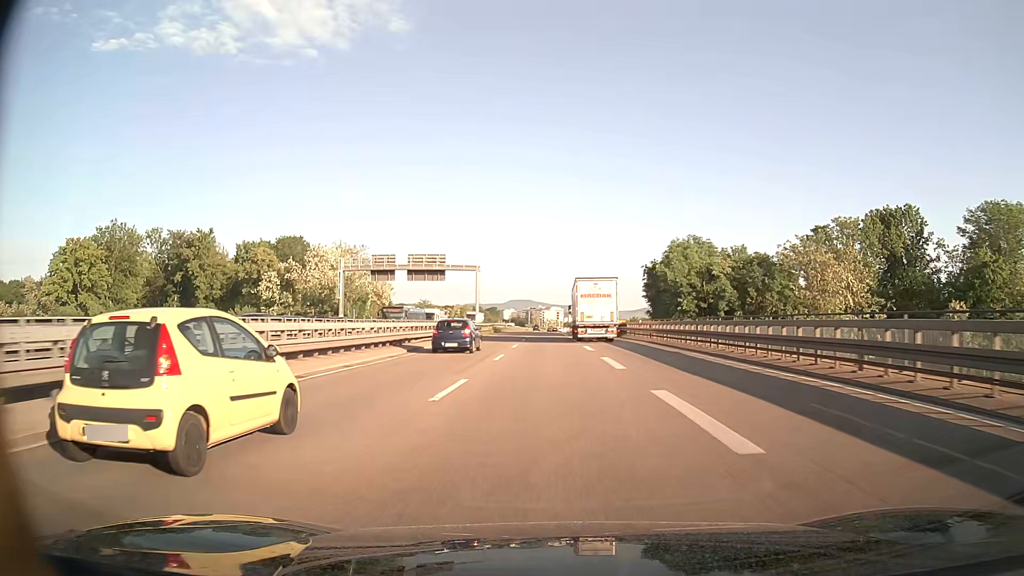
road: trunk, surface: asphalt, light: Day
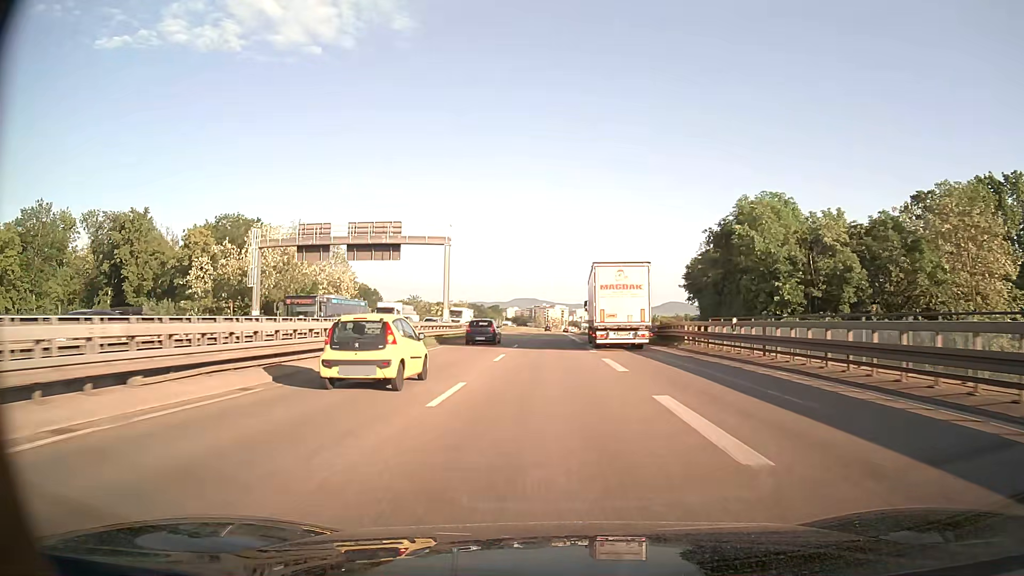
(-0.1, +24.6) m; 0°
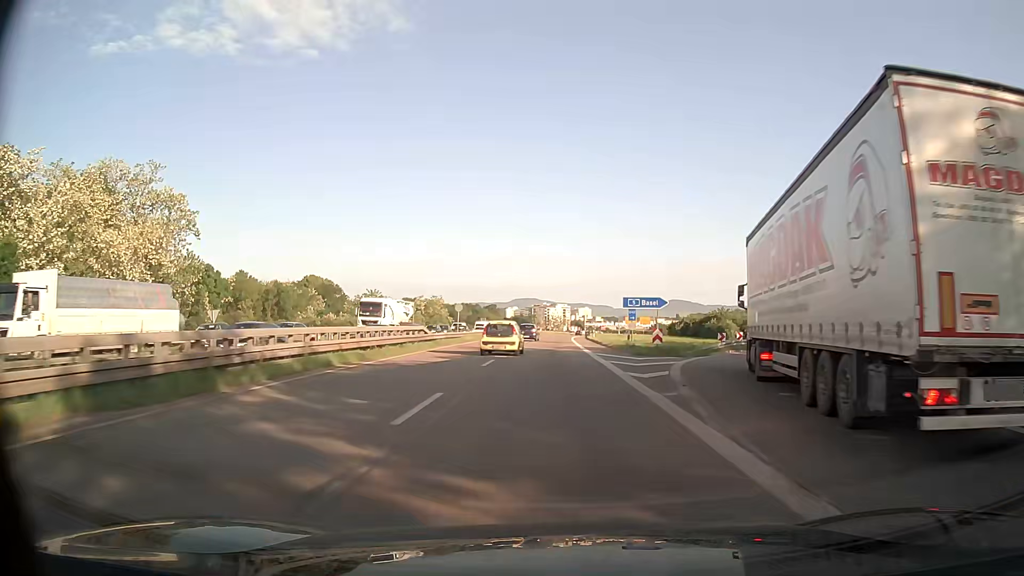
(-0.1, +49.8) m; 0°
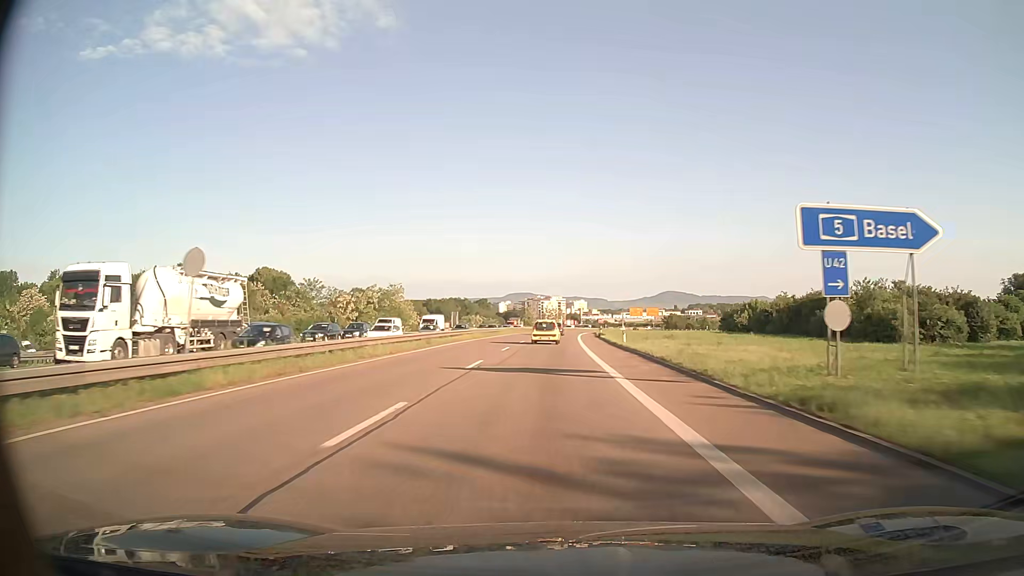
(+0.1, +37.8) m; 0°
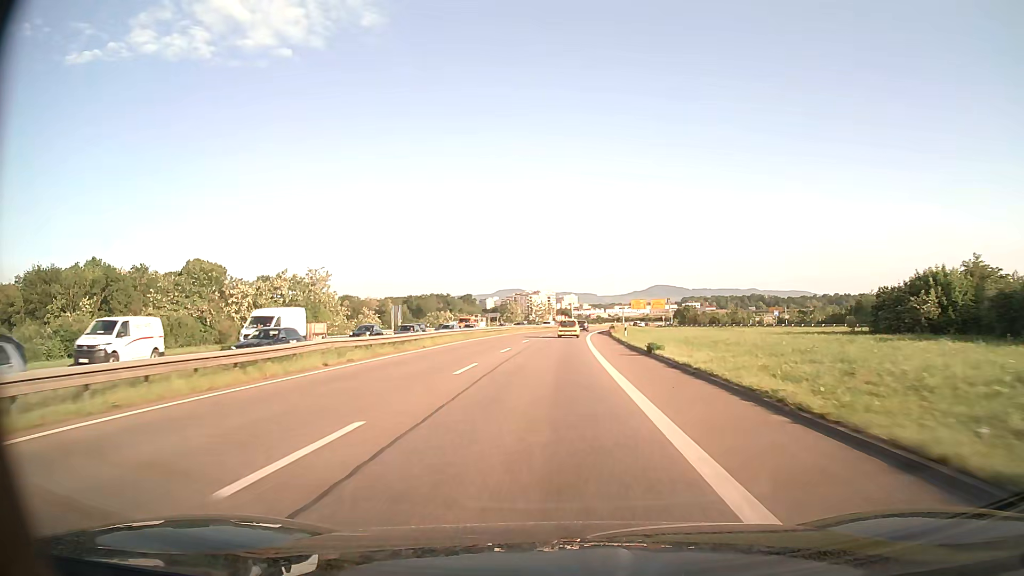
(+0.4, +38.2) m; +1°
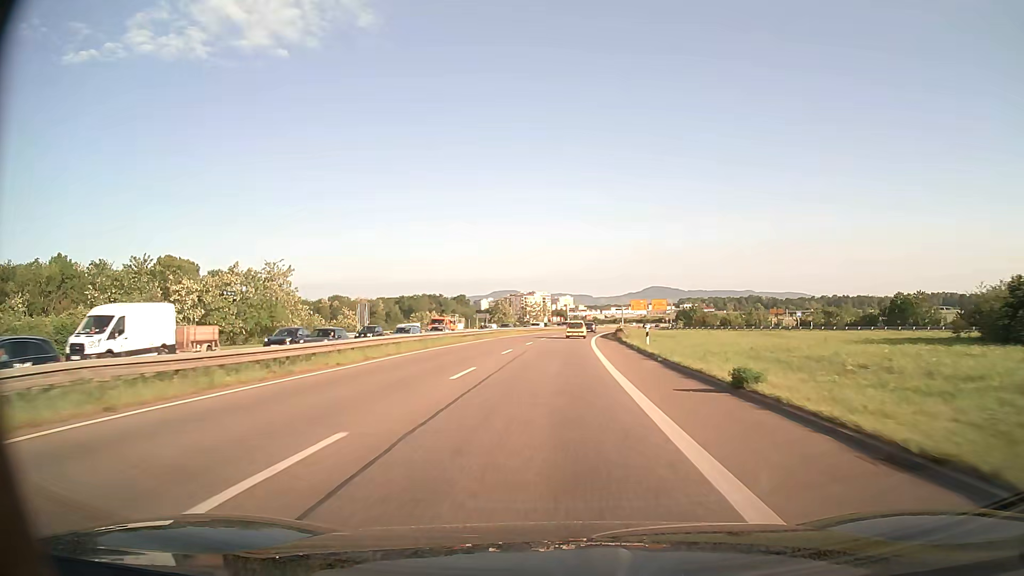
(0.0, +12.8) m; 0°
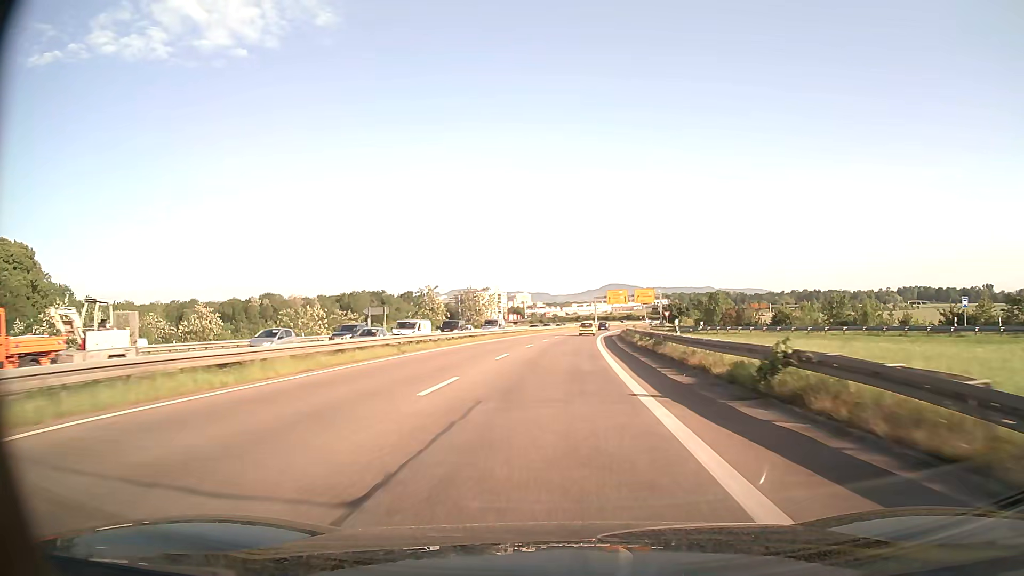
(+1.5, +51.6) m; +4°
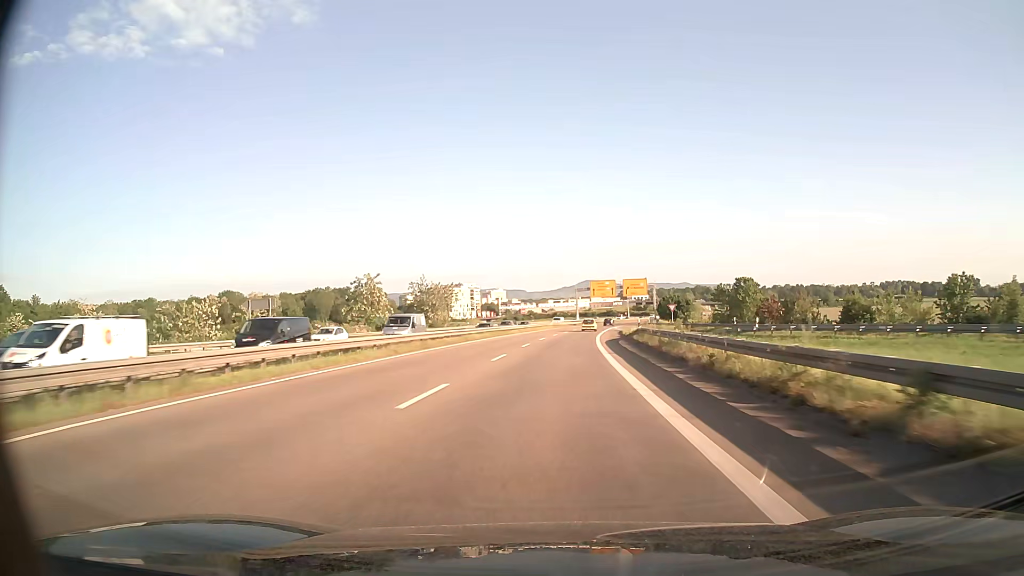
(+0.4, +26.0) m; +2°
